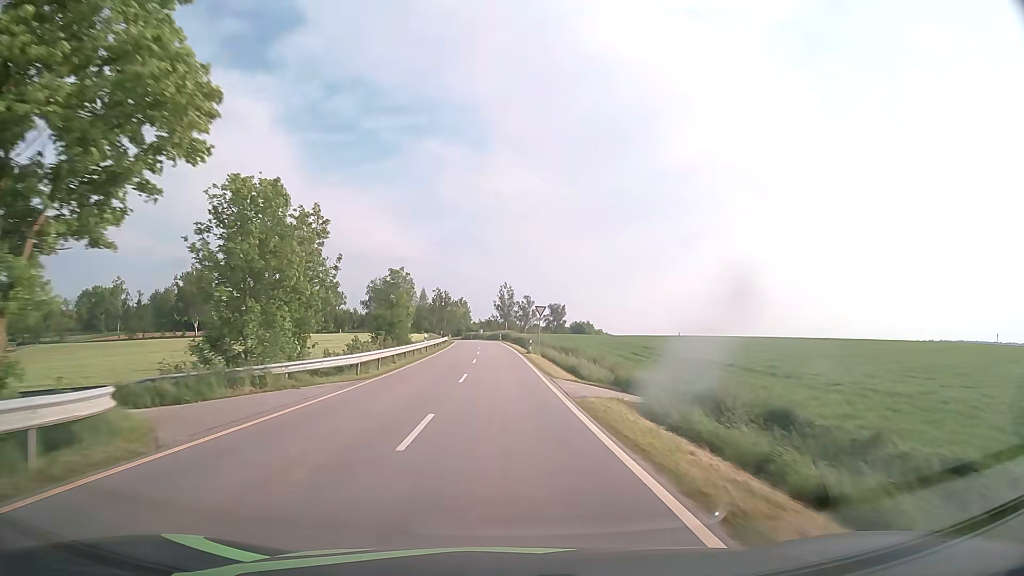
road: tertiary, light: Day
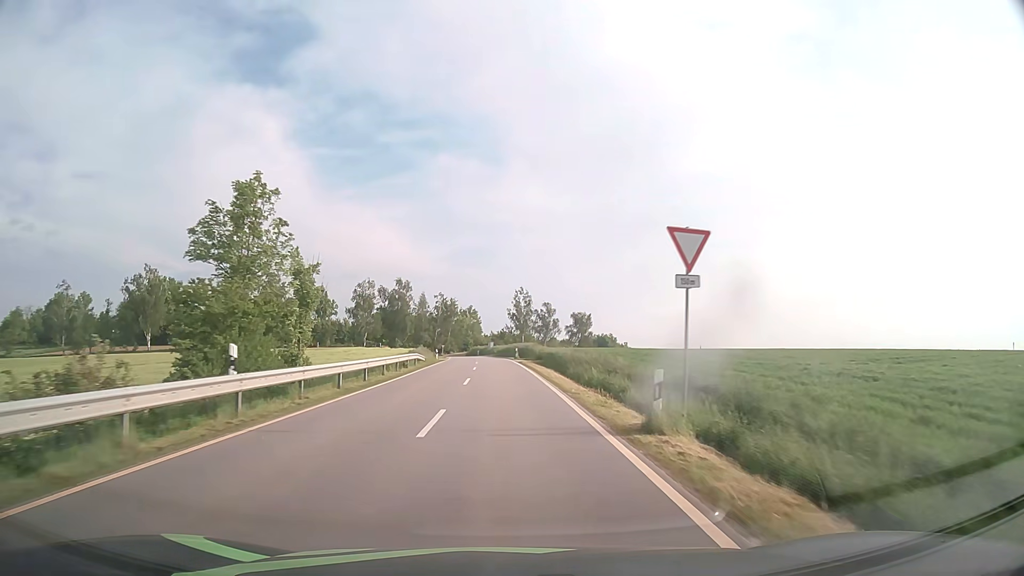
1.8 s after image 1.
(-0.4, +35.1) m; -1°
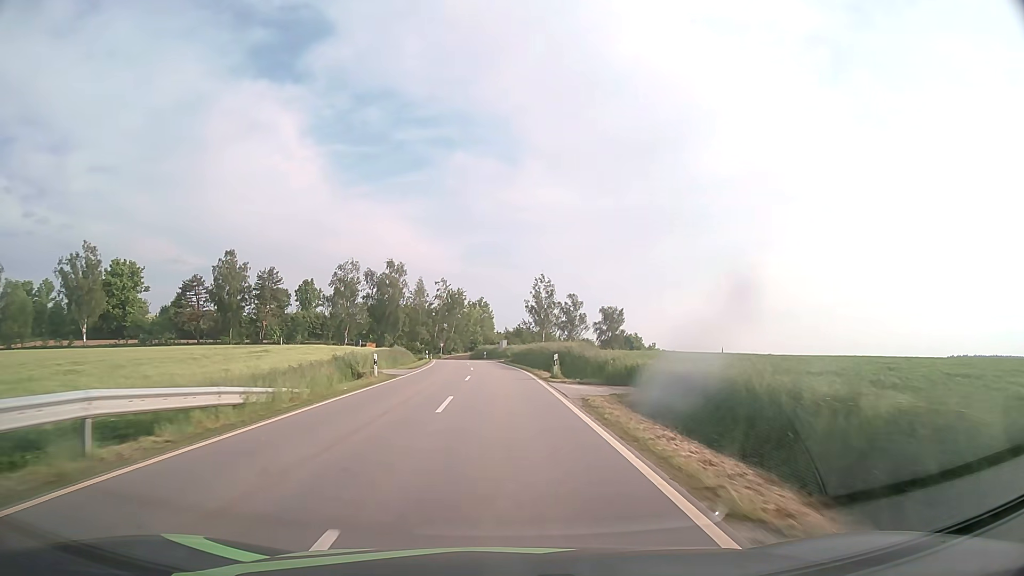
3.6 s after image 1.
(-0.4, +32.9) m; -1°
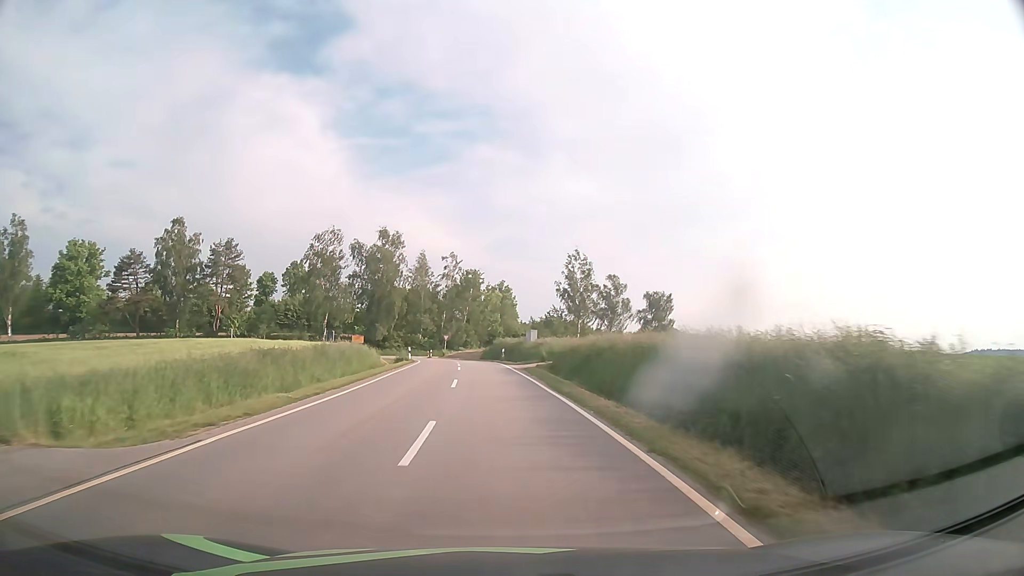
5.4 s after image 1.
(-0.4, +29.9) m; -2°
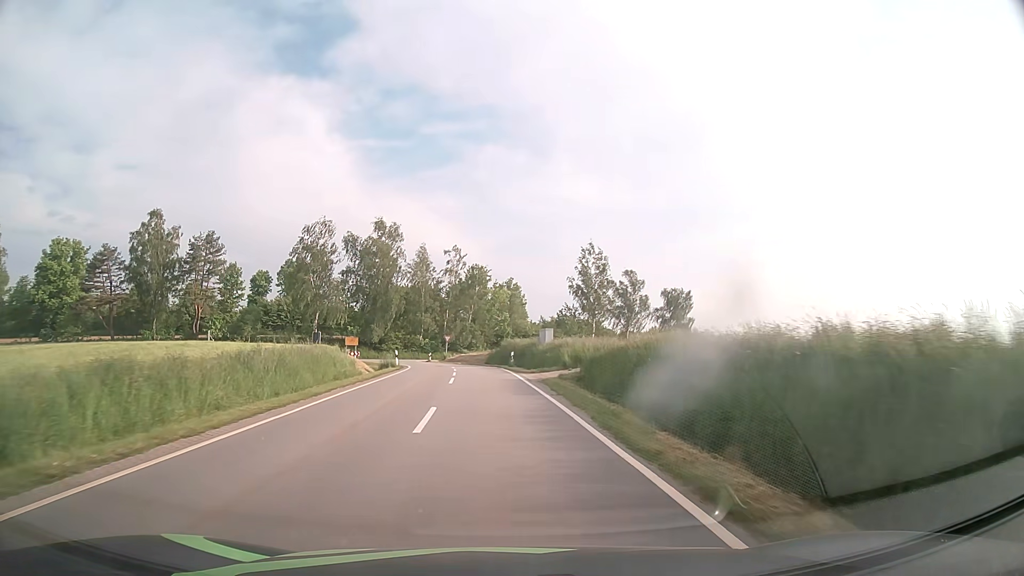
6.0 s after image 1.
(-0.1, +9.4) m; -1°
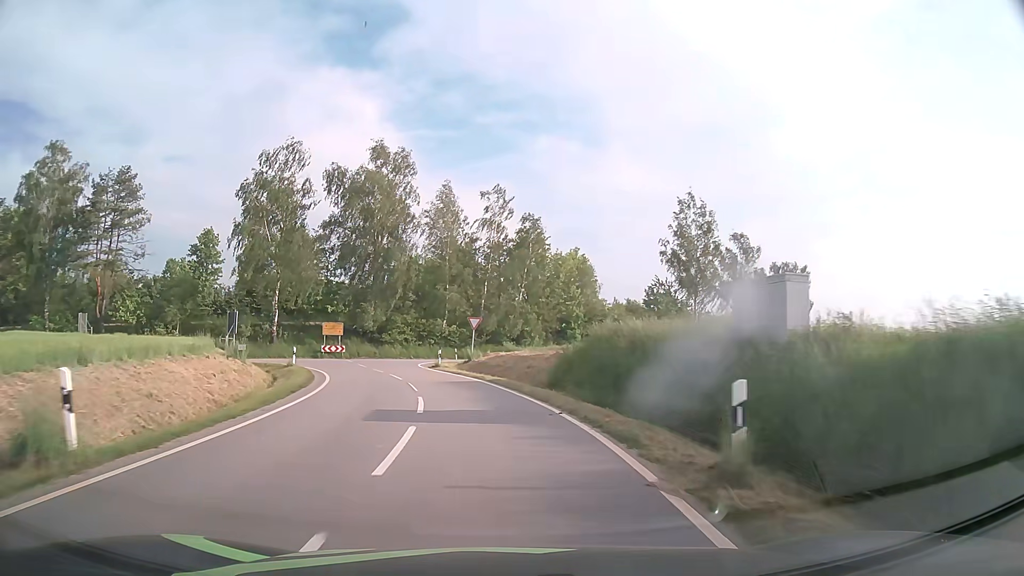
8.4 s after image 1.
(-1.2, +33.5) m; -5°
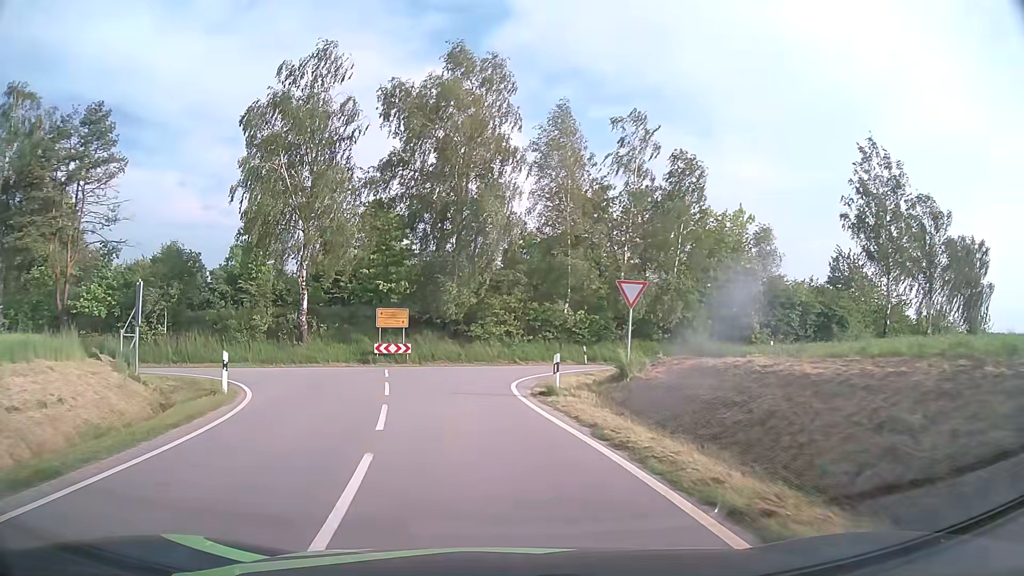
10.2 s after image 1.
(-1.6, +20.5) m; -10°
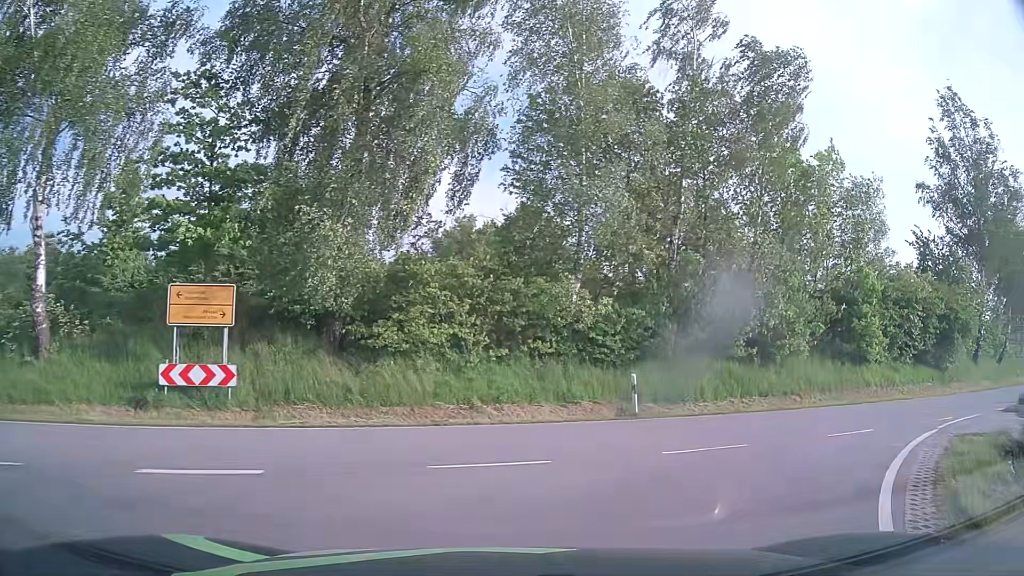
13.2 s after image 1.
(-0.7, +20.5) m; +7°
(+3, +9) (+11, +16) (+20, +20) (+28, +25) (+37, +30) (+45, +36) (+53, +42) (+61, +49) (+68, +56) (+75, +63) m
